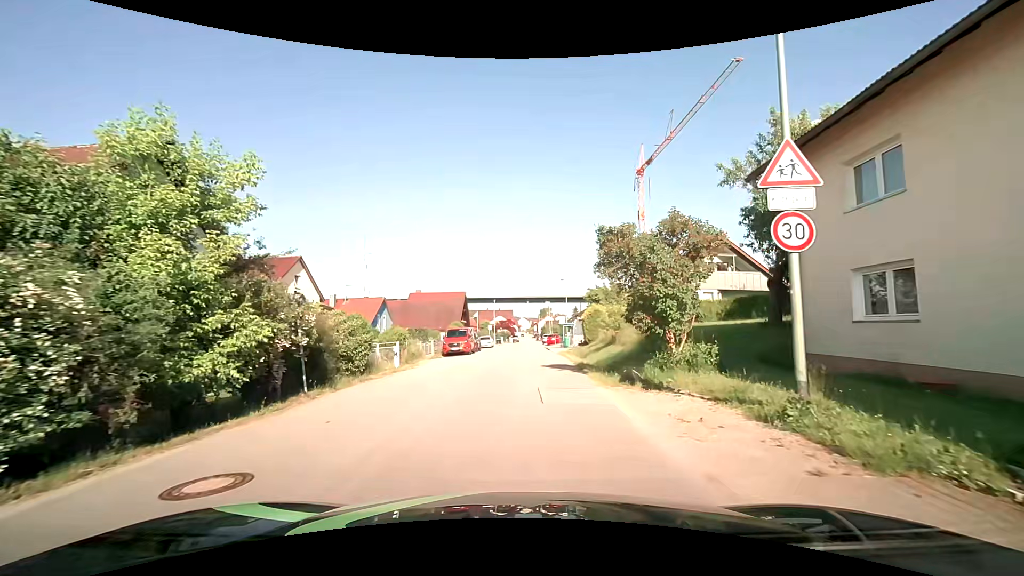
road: unclassified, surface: asphalt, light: Day
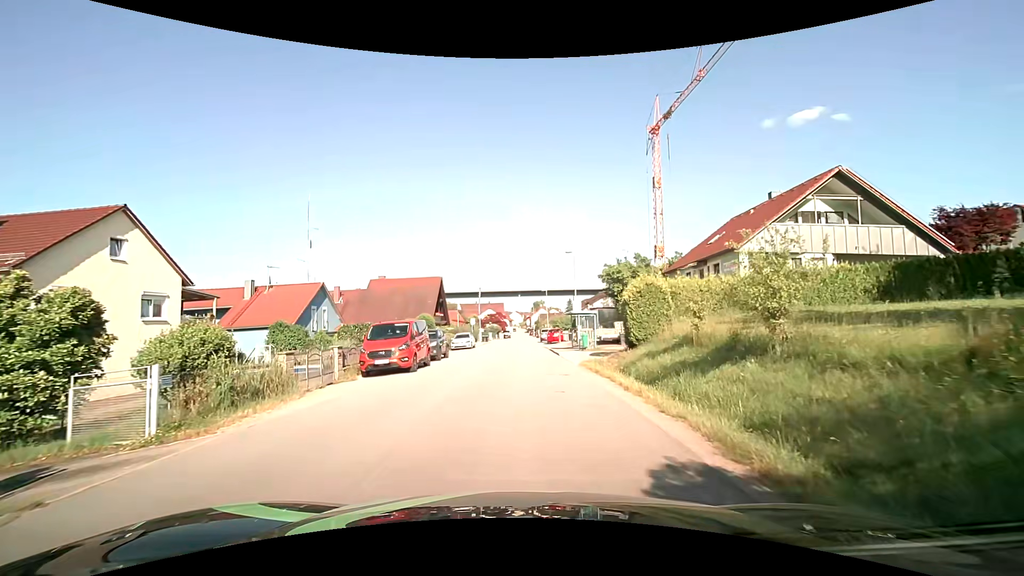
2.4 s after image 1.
(+0.3, +17.1) m; +1°
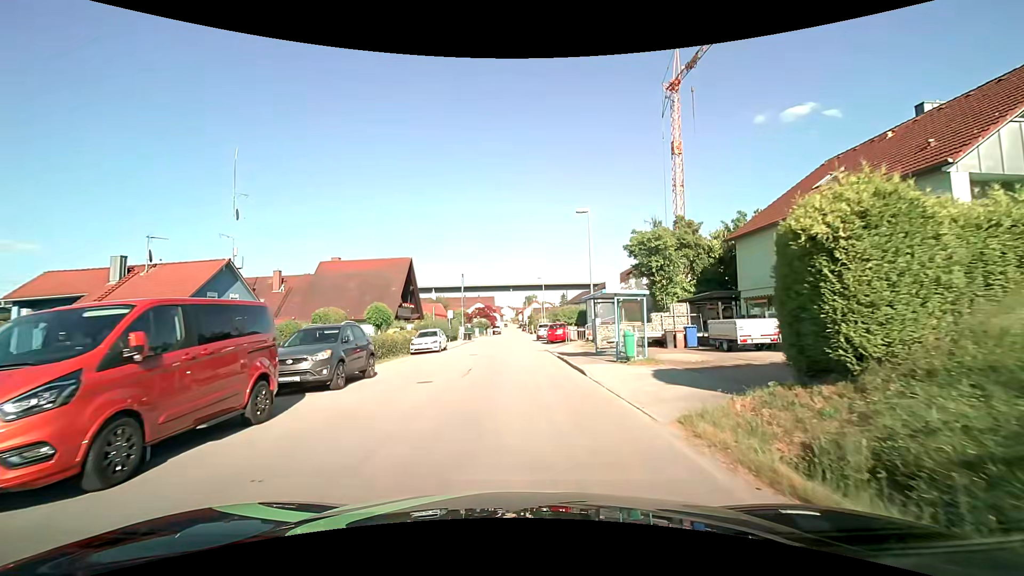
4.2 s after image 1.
(+0.2, +13.5) m; +1°
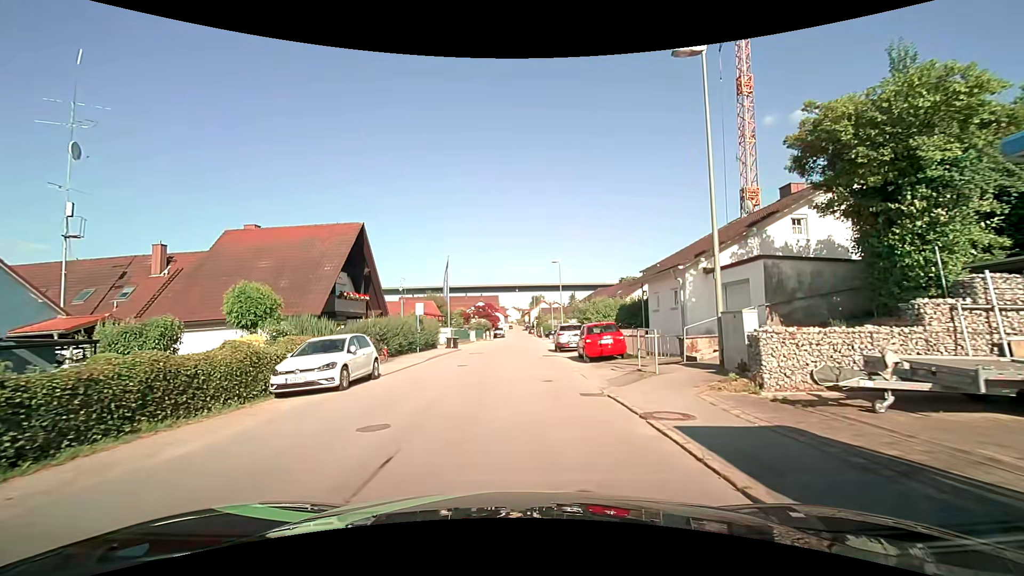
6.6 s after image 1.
(0.0, +17.4) m; 0°
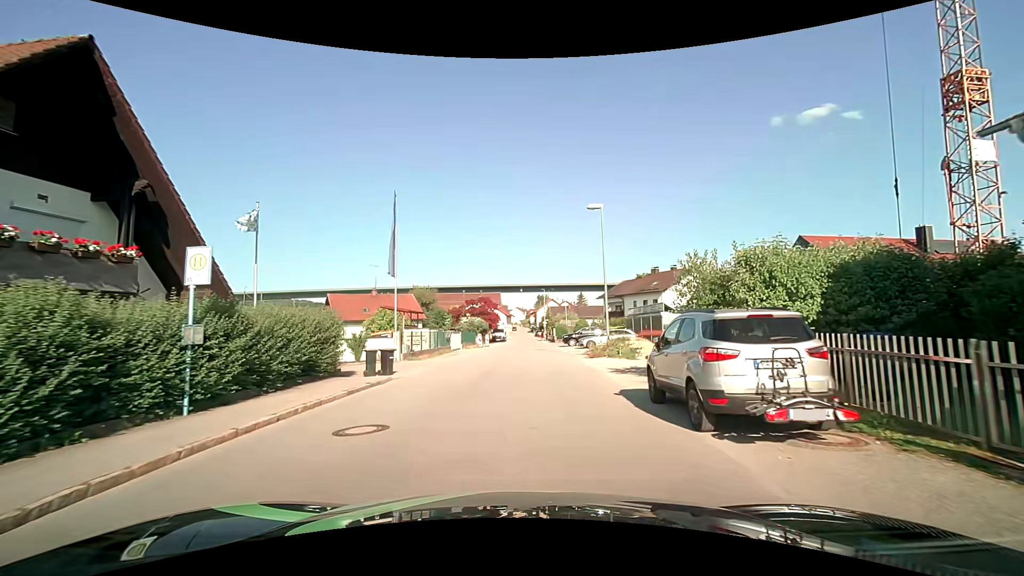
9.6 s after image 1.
(-0.2, +21.7) m; 0°
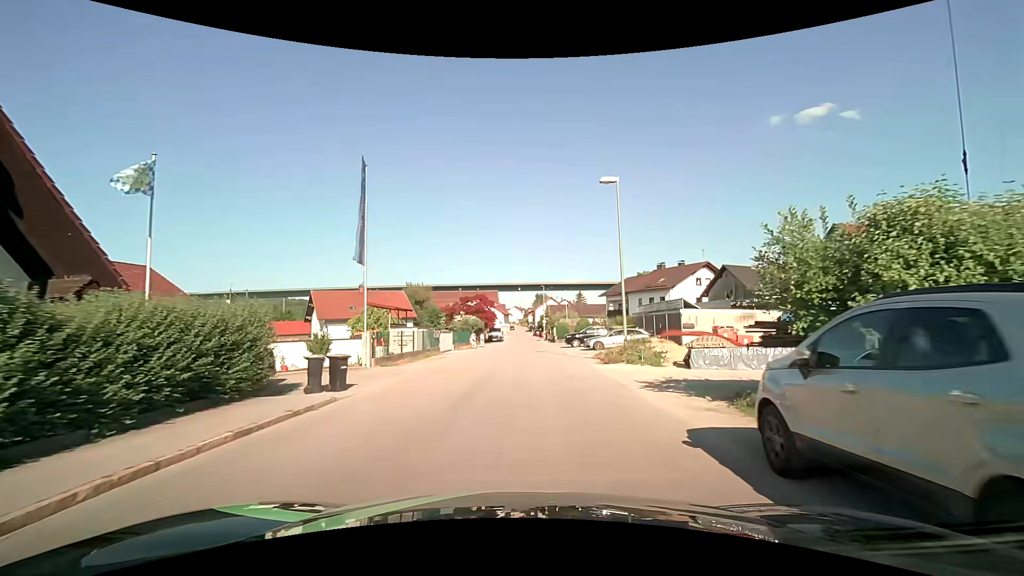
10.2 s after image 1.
(0.0, +4.6) m; -1°
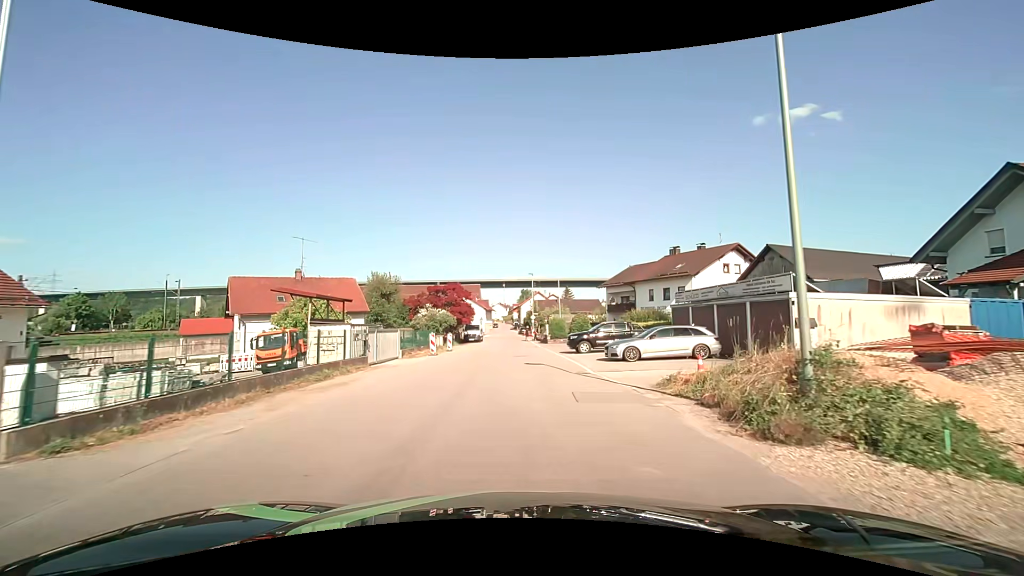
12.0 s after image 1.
(+0.3, +13.9) m; +2°
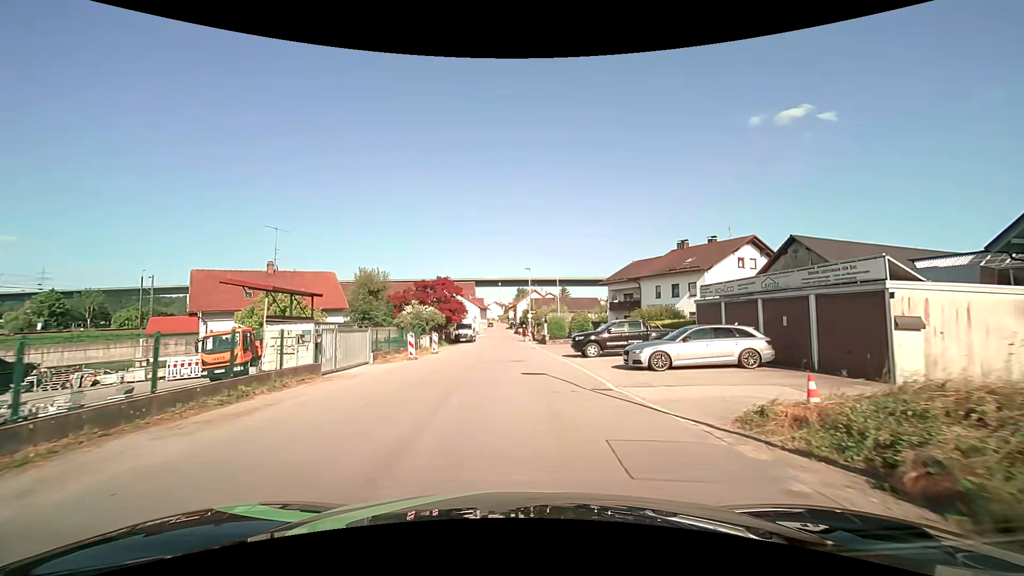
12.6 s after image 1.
(0.0, +4.7) m; +1°
(0, +10) (0, +20) (0, +30) (-1, +40) (-1, +50) (-1, +60) (-1, +70) (-2, +80) (-2, +90) (-2, +100) m
